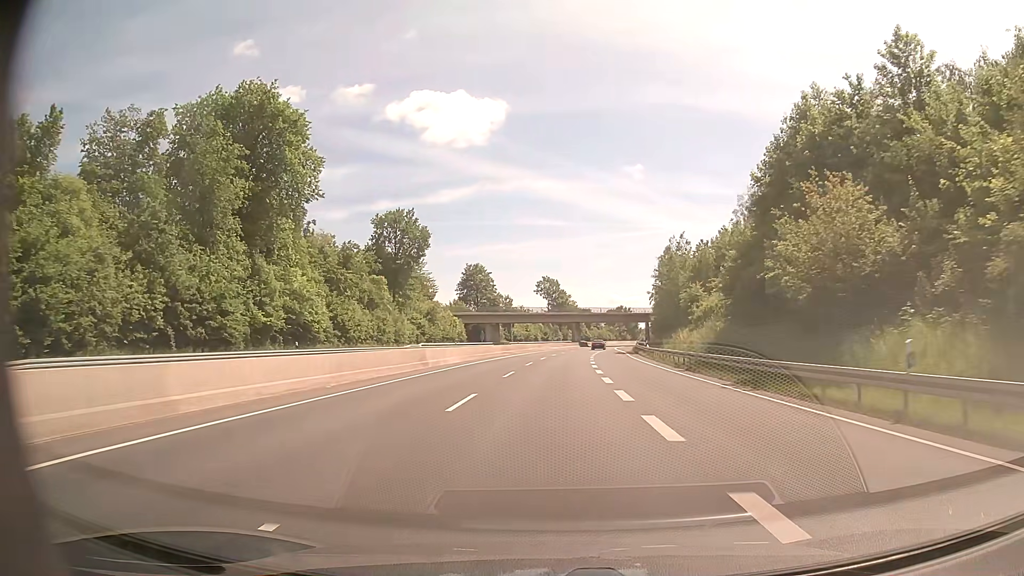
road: trunk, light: Day
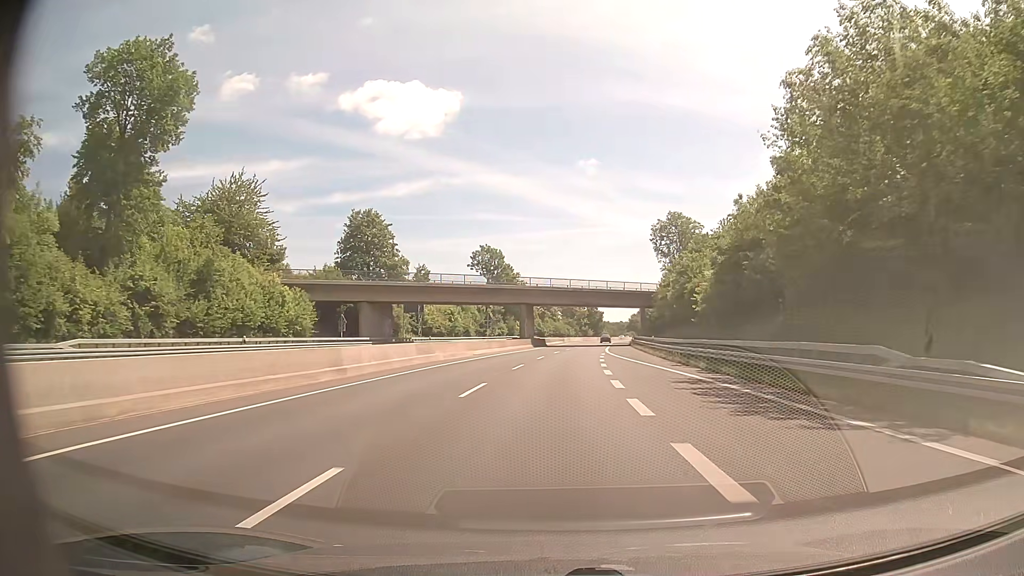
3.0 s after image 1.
(+2.1, +58.8) m; +4°
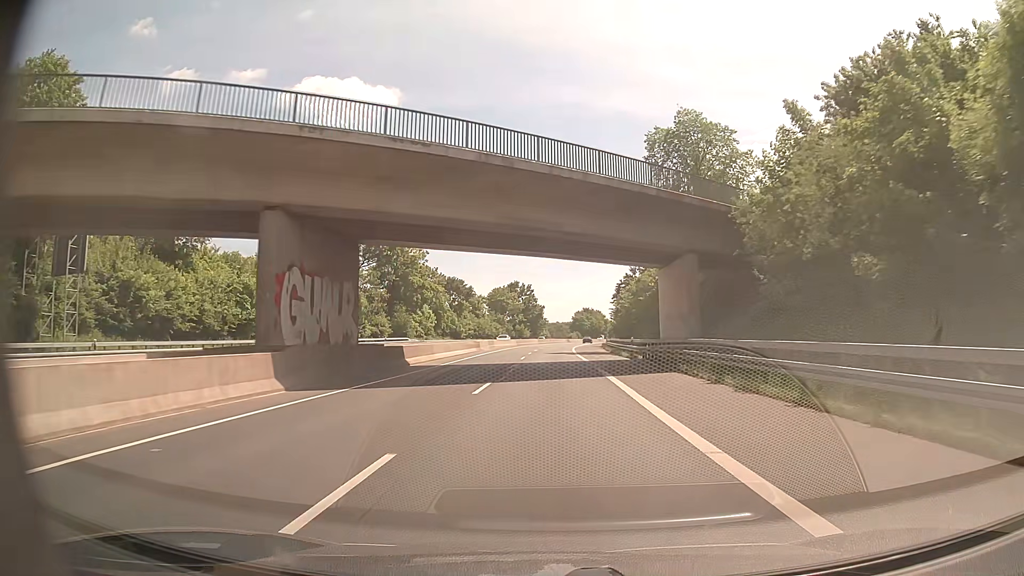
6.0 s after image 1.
(+2.9, +59.6) m; +5°
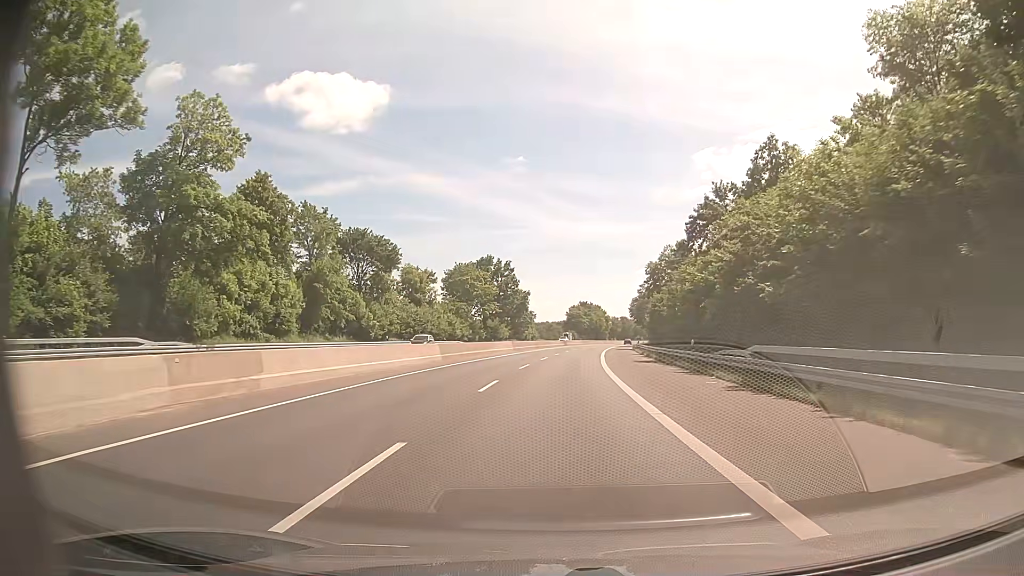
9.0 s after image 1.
(+0.6, +60.0) m; +1°
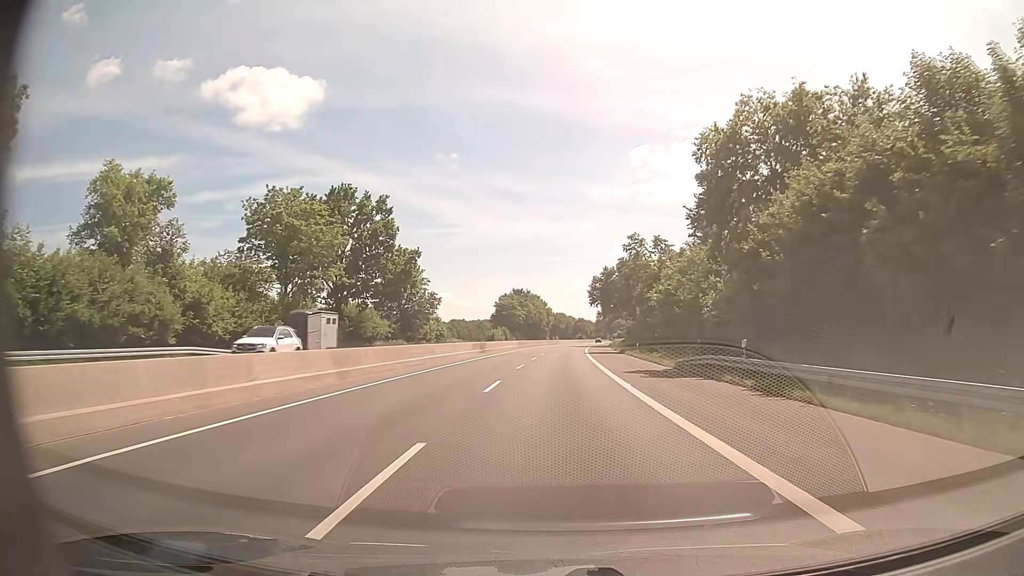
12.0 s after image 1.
(+2.5, +60.6) m; +6°
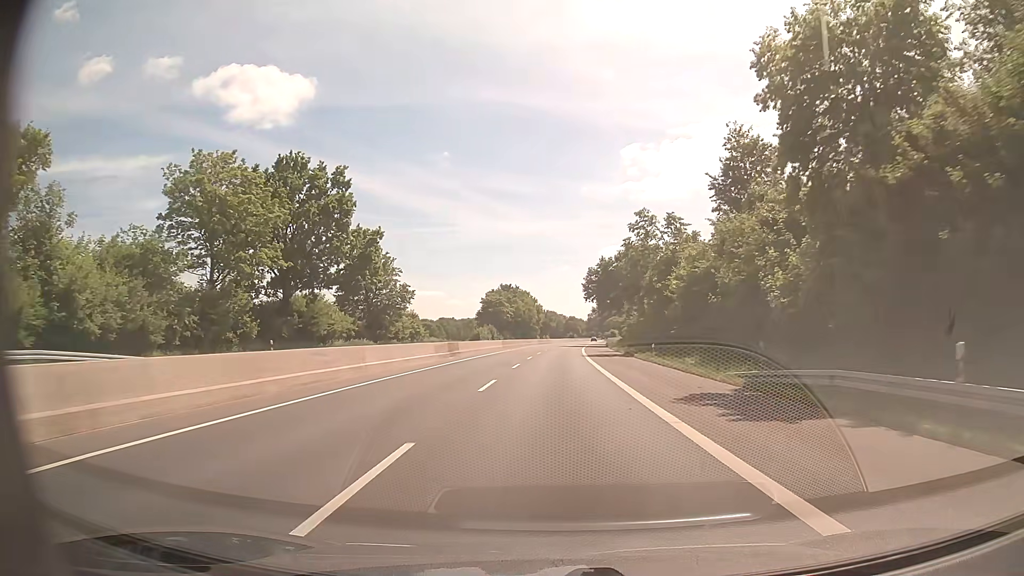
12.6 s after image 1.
(+0.1, +12.2) m; +1°
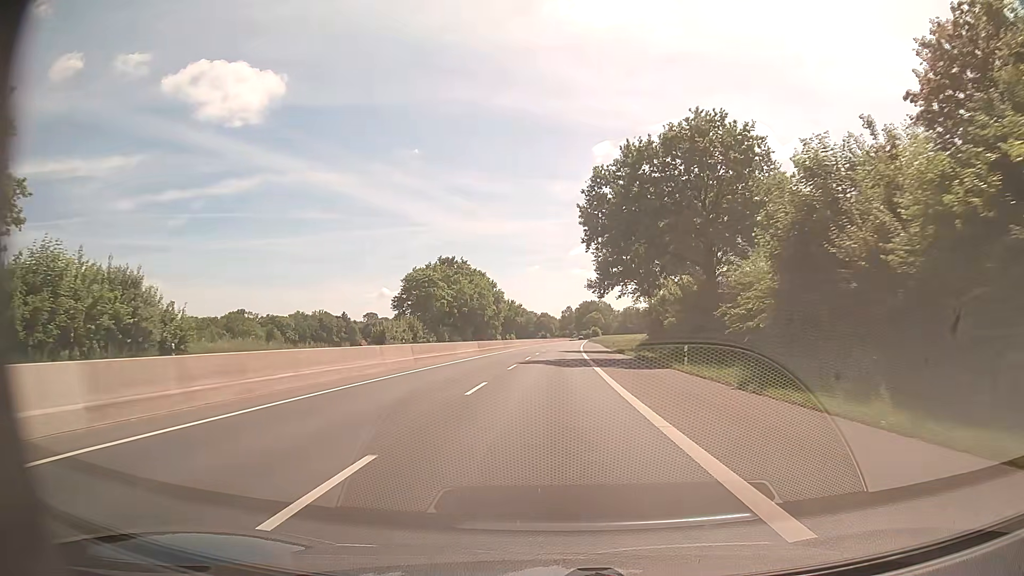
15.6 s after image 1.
(+1.3, +61.7) m; +2°
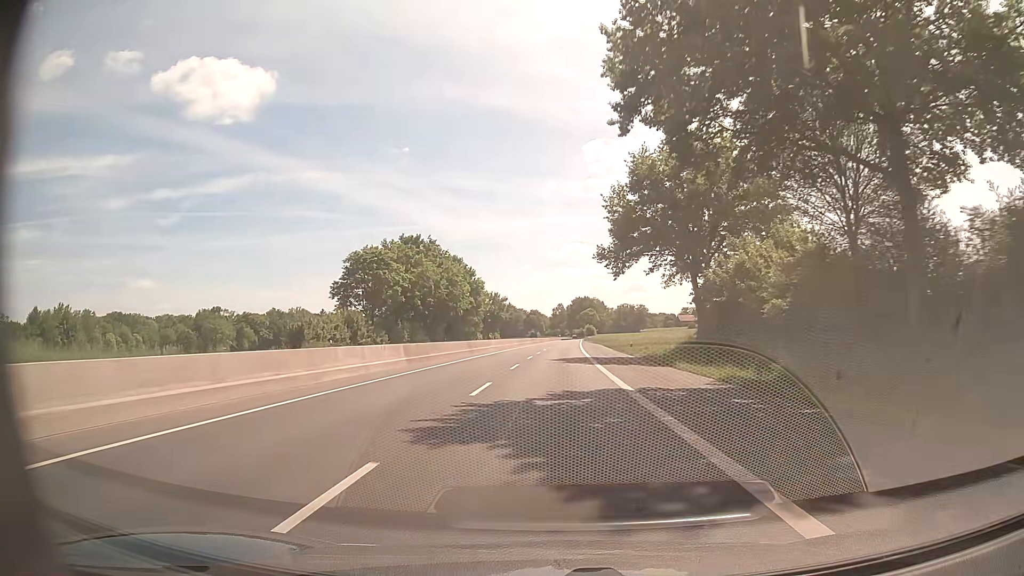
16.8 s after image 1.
(+0.2, +24.8) m; +1°
(0, +10) (0, +20) (0, +30) (+1, +40) (+1, +50) (+1, +60) (+2, +70) (+2, +80) (+3, +90) (+3, +100) m
